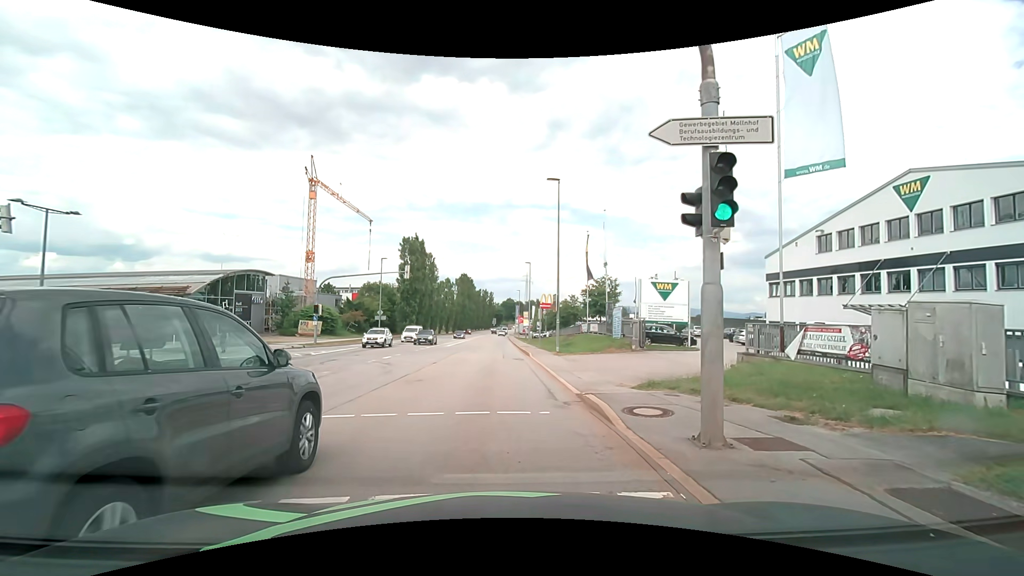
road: secondary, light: Day
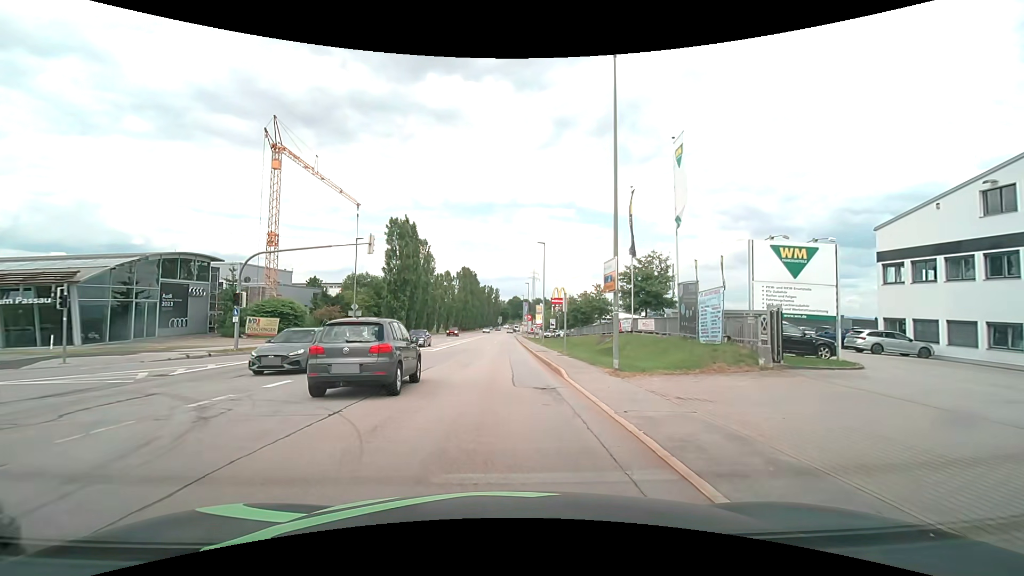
(+0.2, +14.3) m; 0°
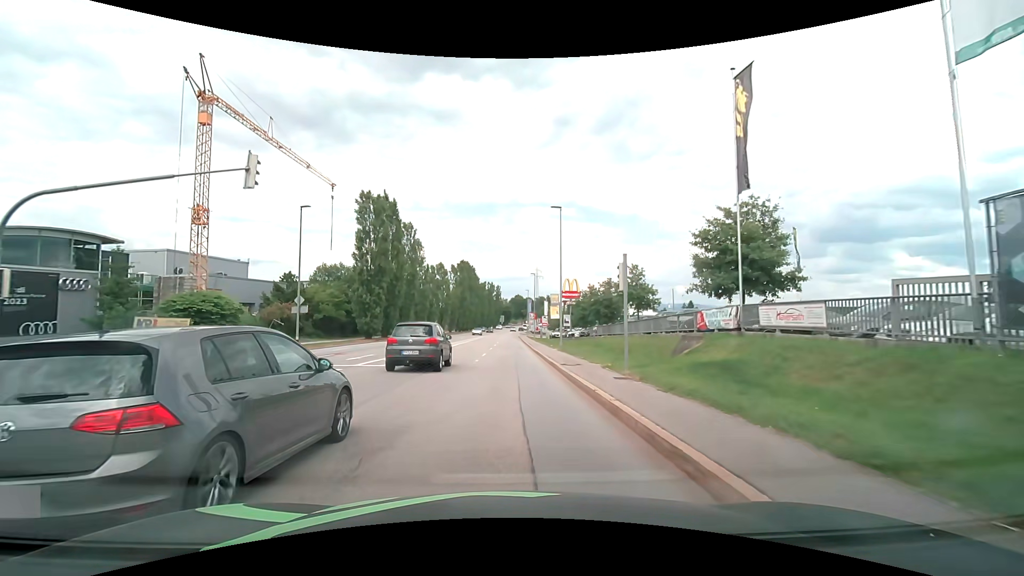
(+0.1, +14.5) m; 0°
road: tertiary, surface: asphalt
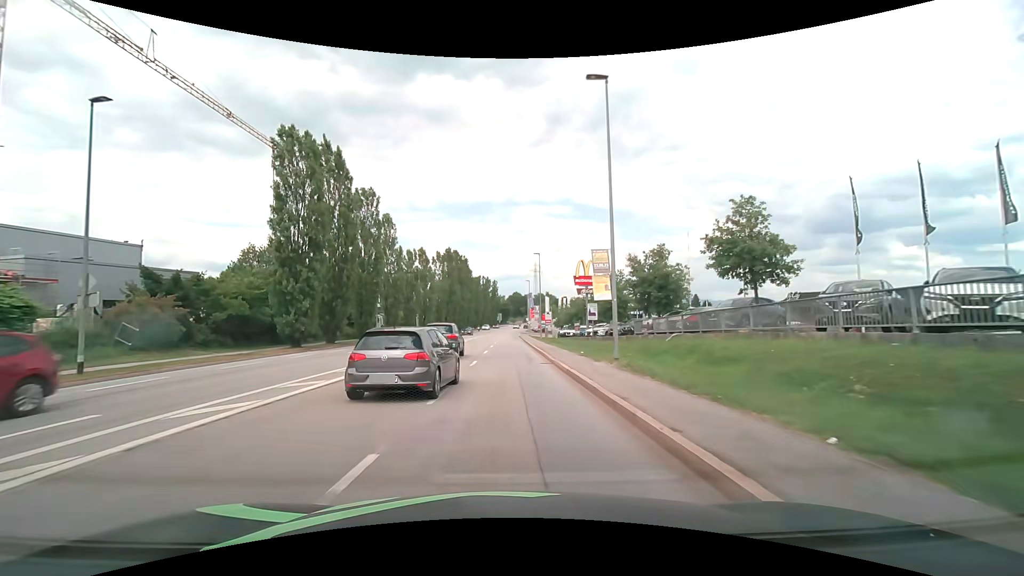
(+0.1, +18.8) m; +1°
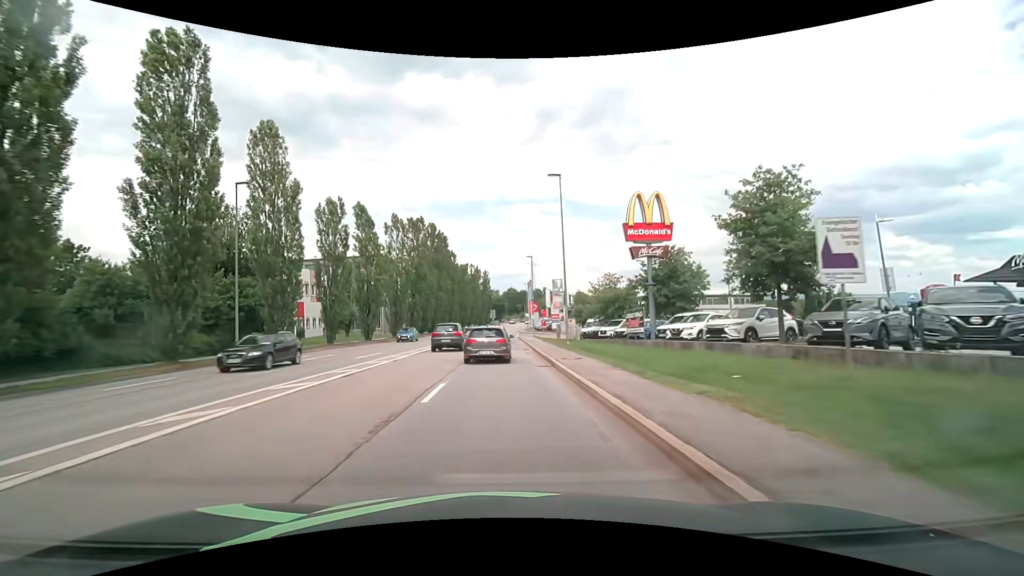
(+0.1, +29.7) m; +1°
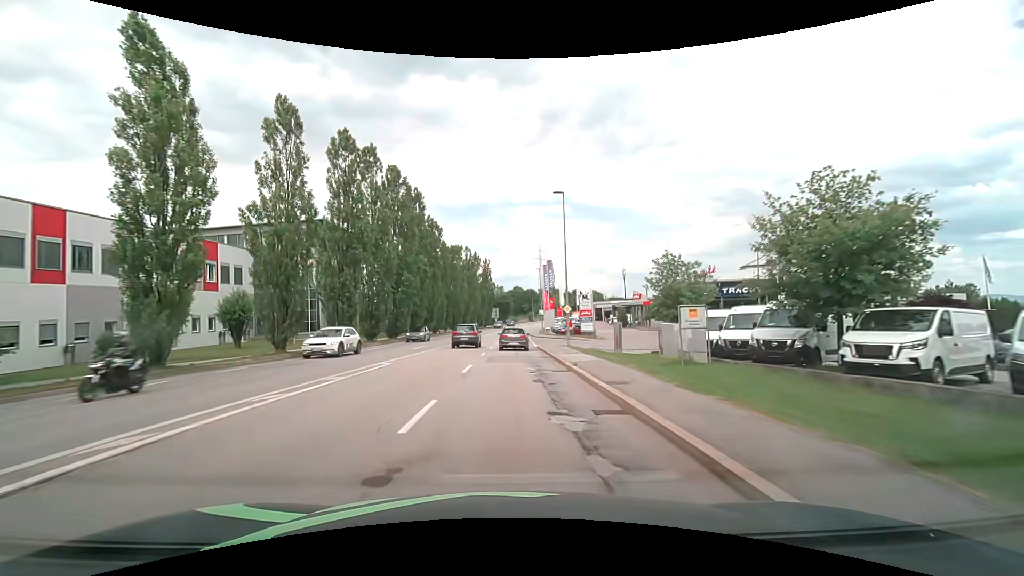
(-0.4, +31.2) m; -1°
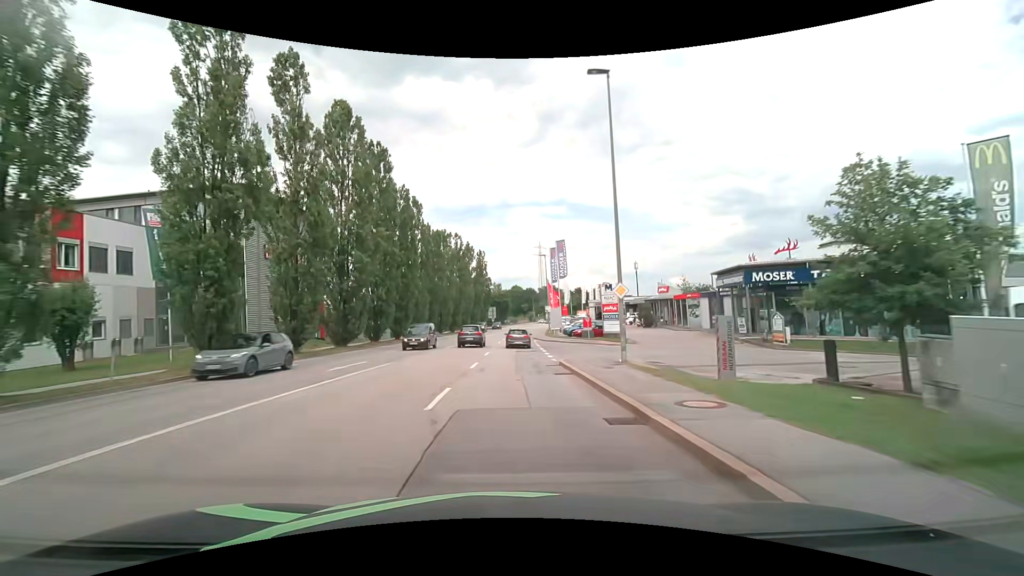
(0.0, +16.0) m; 0°
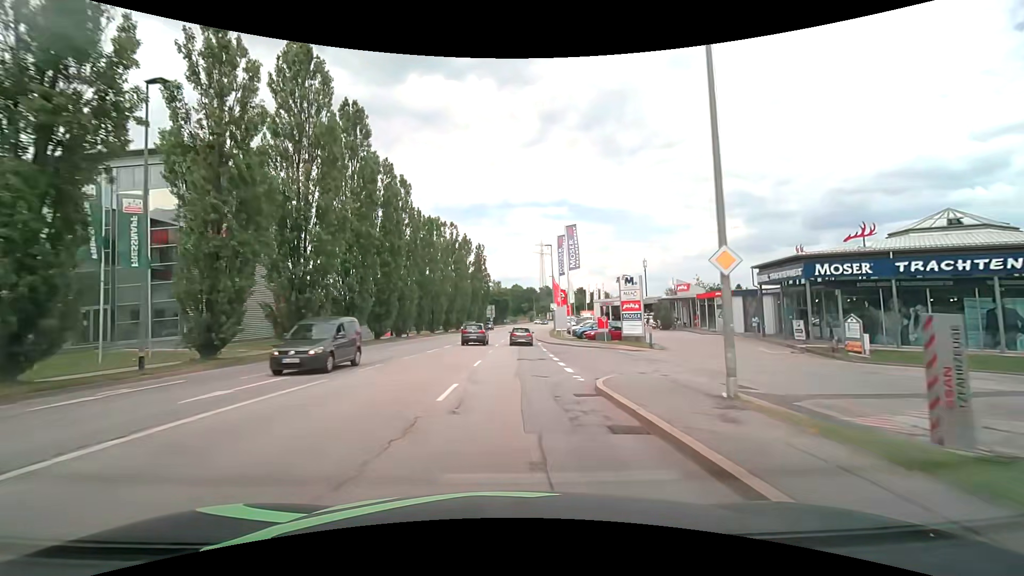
(0.0, +8.1) m; -1°
(0, +10) (0, +20) (+1, +30) (+1, +40) (+2, +50) (+2, +60) (+3, +70) (+4, +80) (+5, +90) (+7, +100) m
